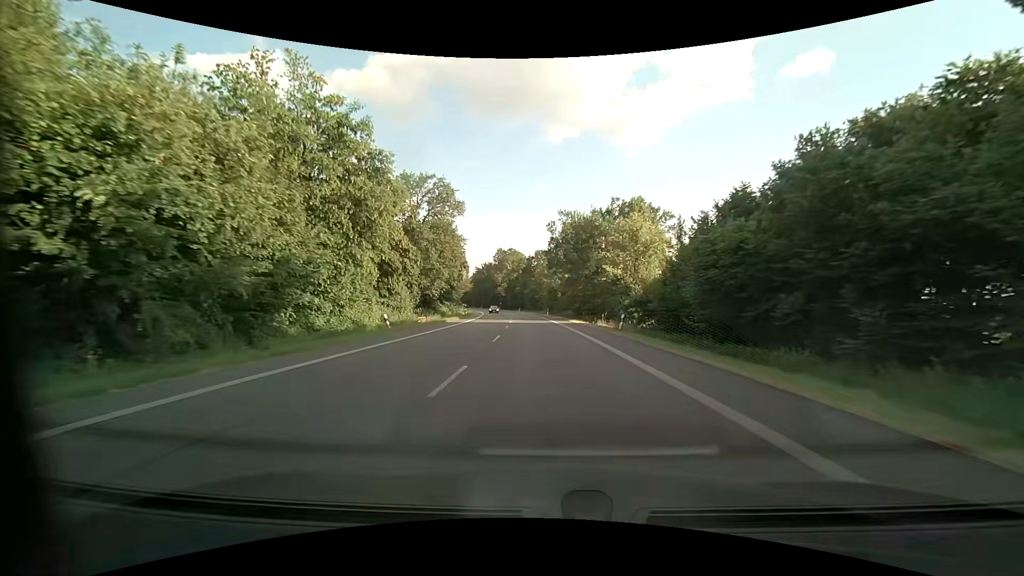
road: primary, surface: asphalt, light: Day
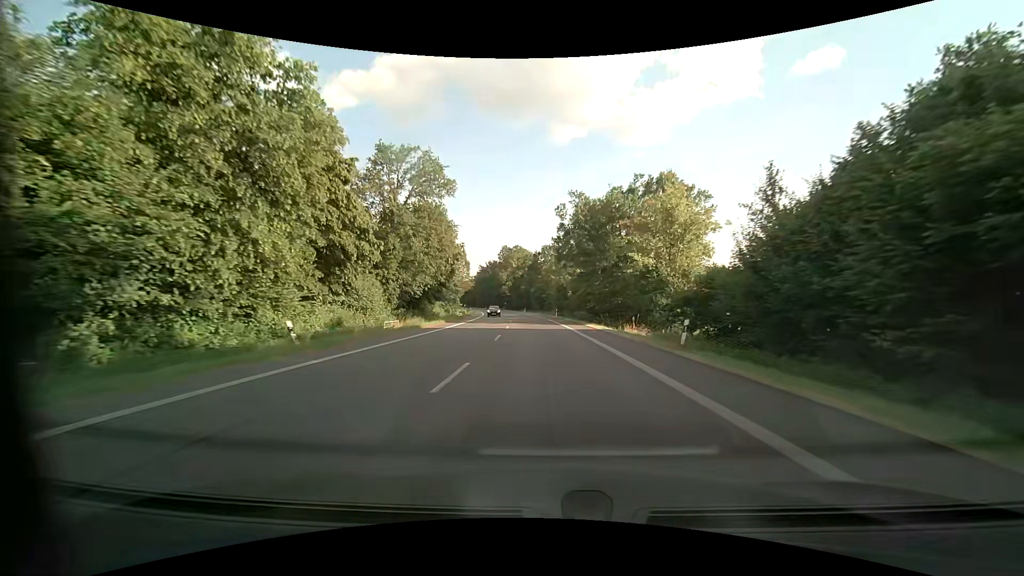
(-0.1, +11.3) m; -1°
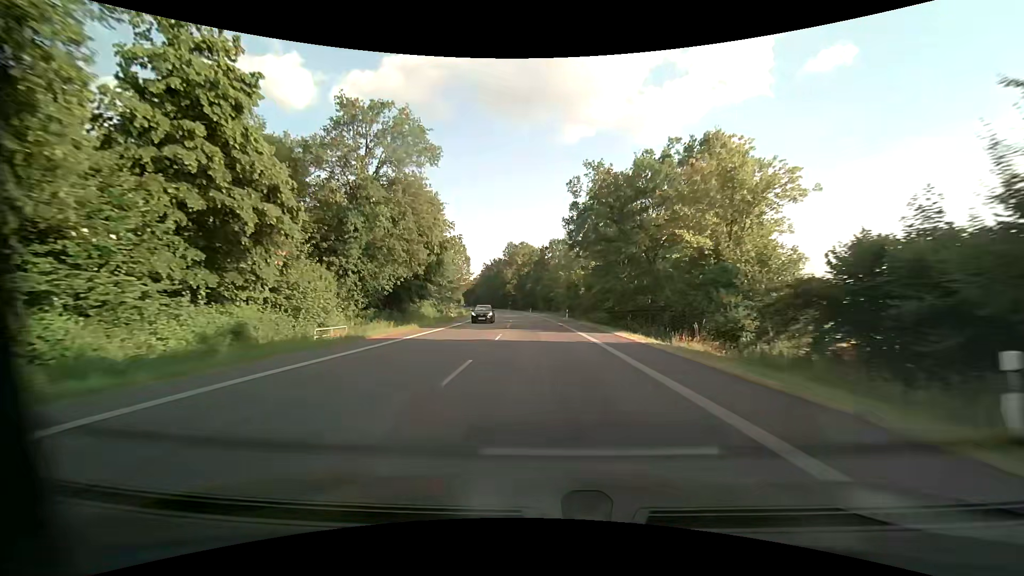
(-0.1, +11.3) m; -1°
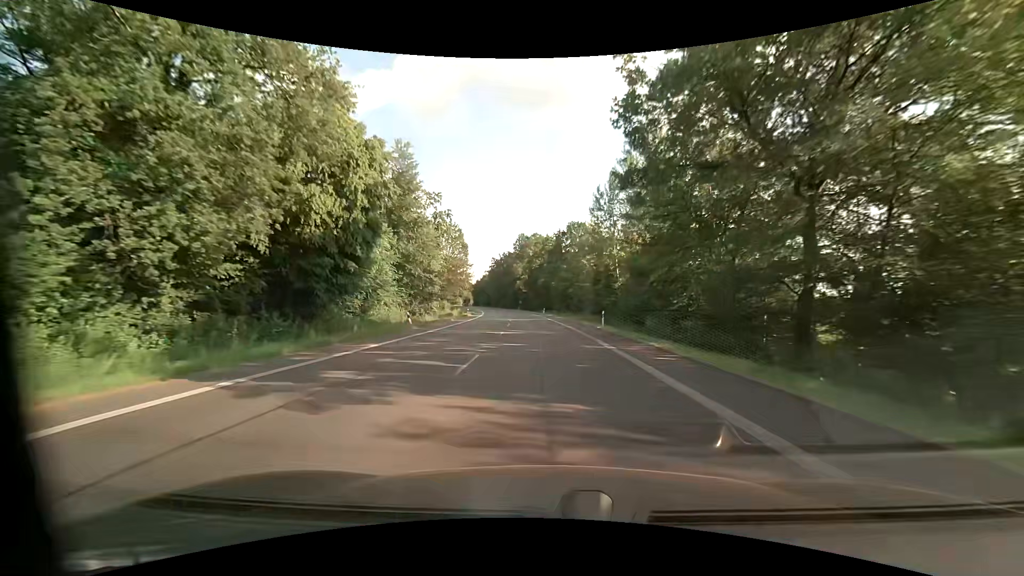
(-0.3, +22.5) m; -2°
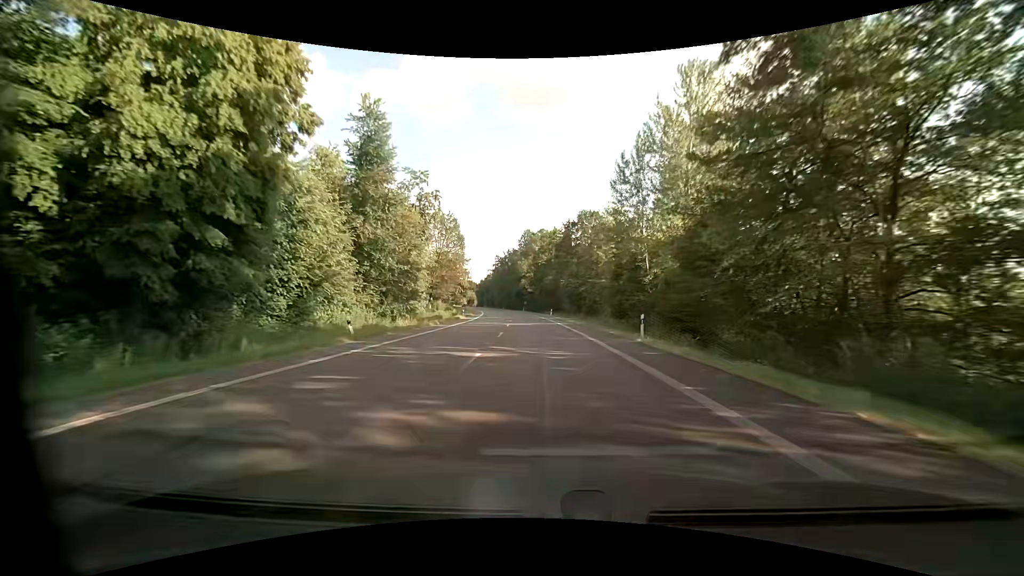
(-0.1, +11.3) m; -1°
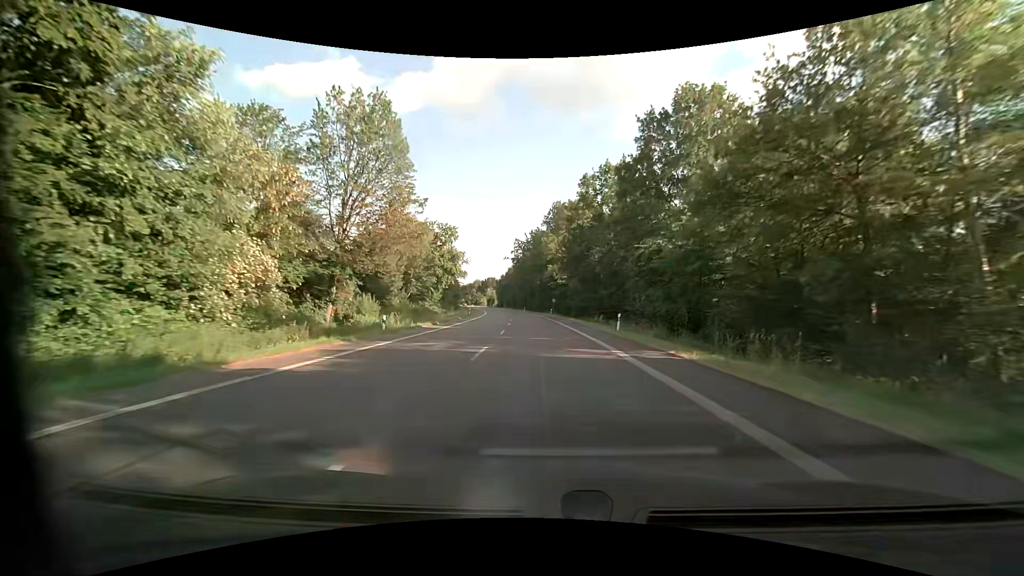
(-1.2, +45.1) m; -3°
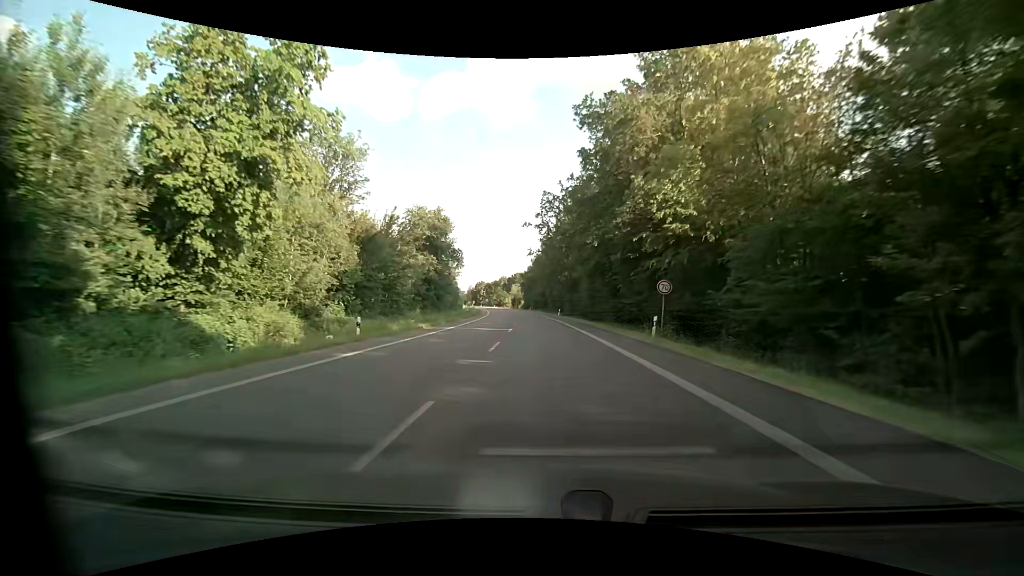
(-2.4, +56.3) m; -4°
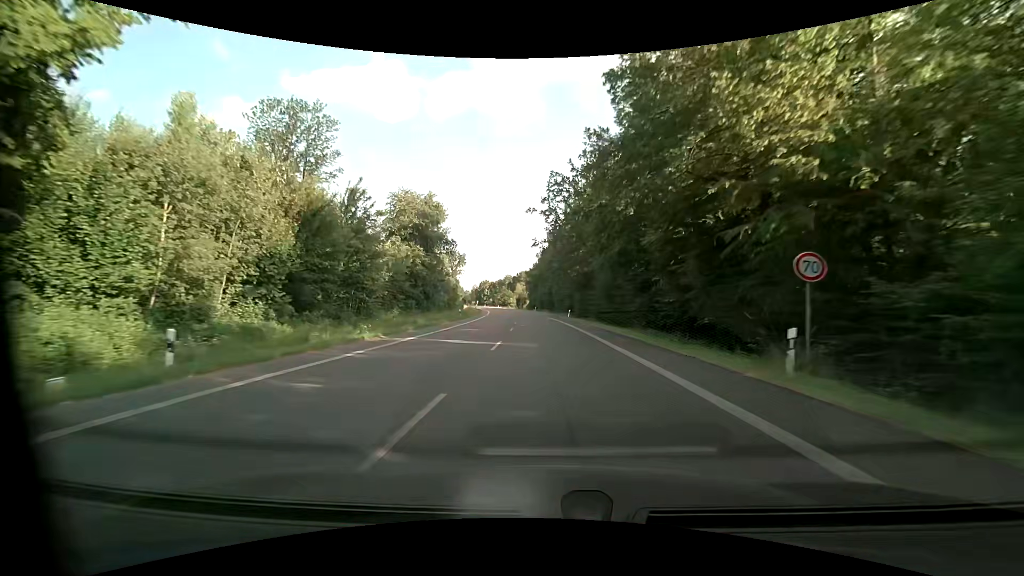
(-0.1, +11.3) m; -1°
(0, +10) (0, +20) (0, +30) (-1, +40) (-1, +50) (-2, +60) (-2, +70) (-3, +80) (-4, +90) (-5, +100) m
